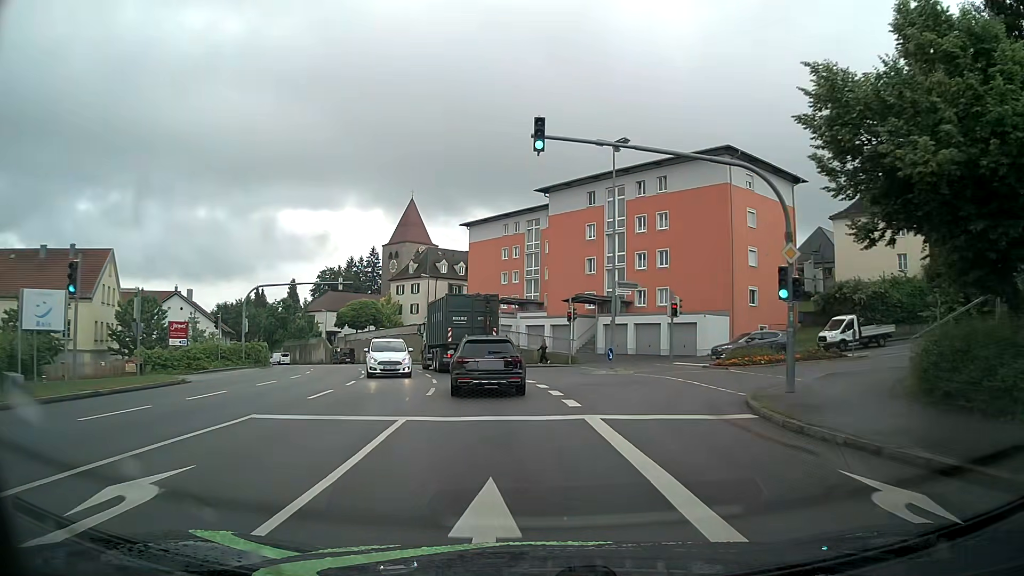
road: tertiary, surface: asphalt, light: Day
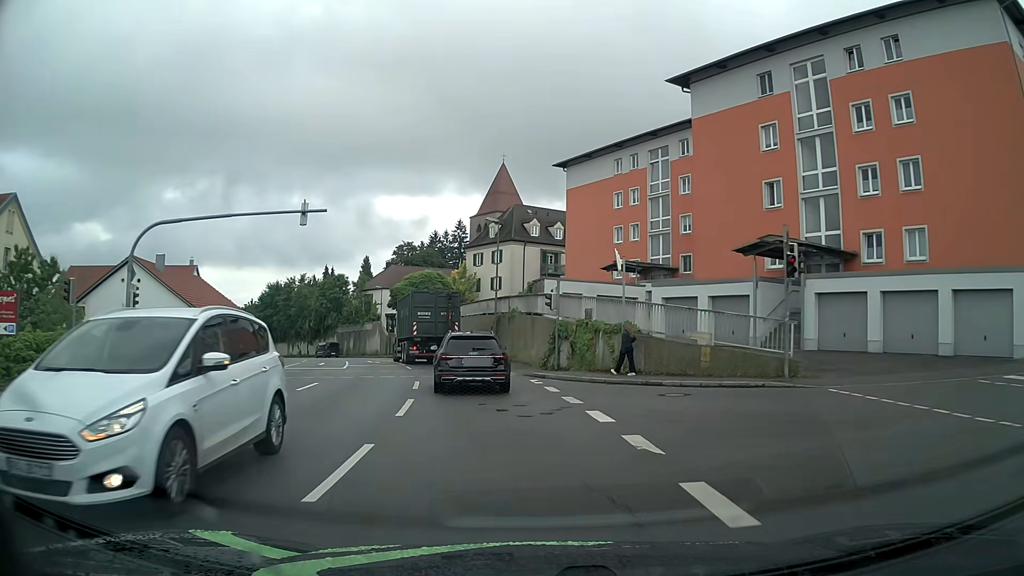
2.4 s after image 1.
(-1.2, +23.8) m; -8°
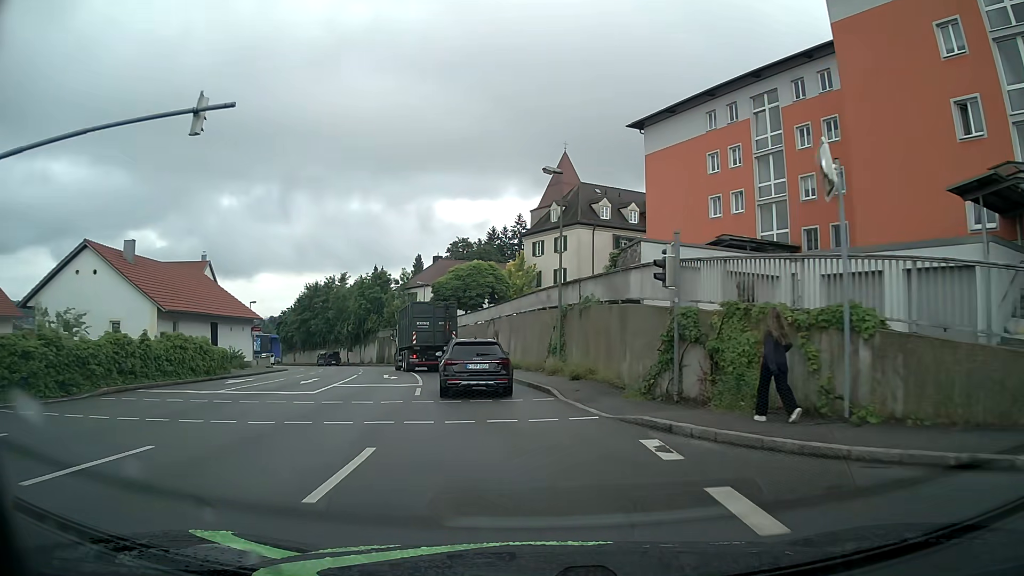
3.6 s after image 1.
(-0.5, +12.2) m; -5°
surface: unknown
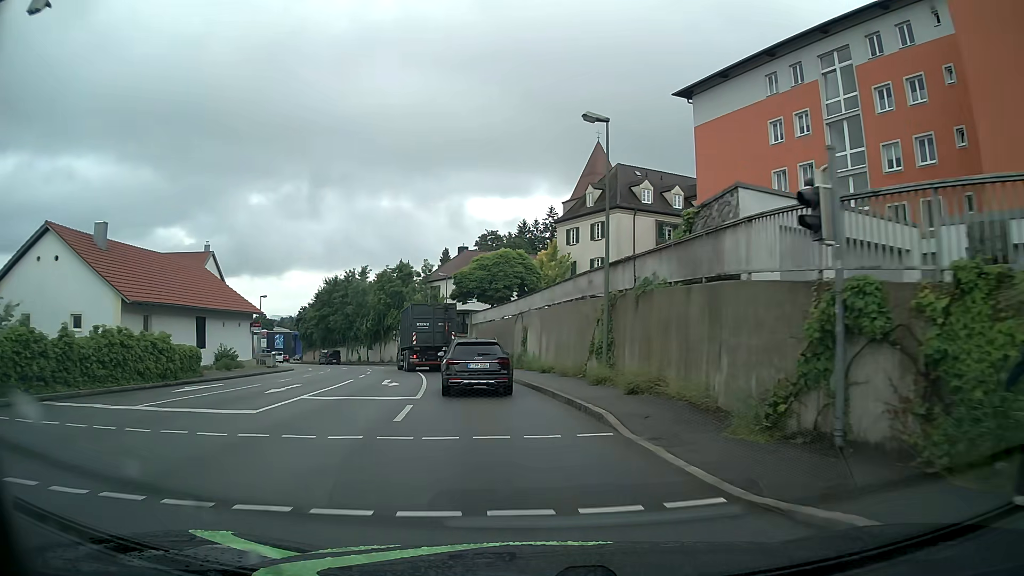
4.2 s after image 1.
(-0.1, +6.3) m; -3°
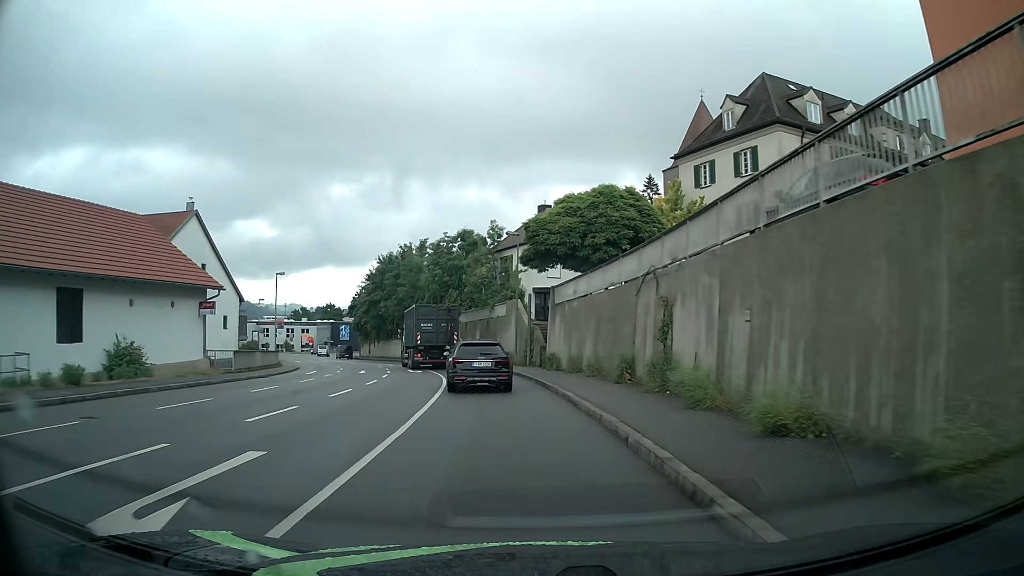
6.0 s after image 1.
(-1.3, +19.5) m; -7°
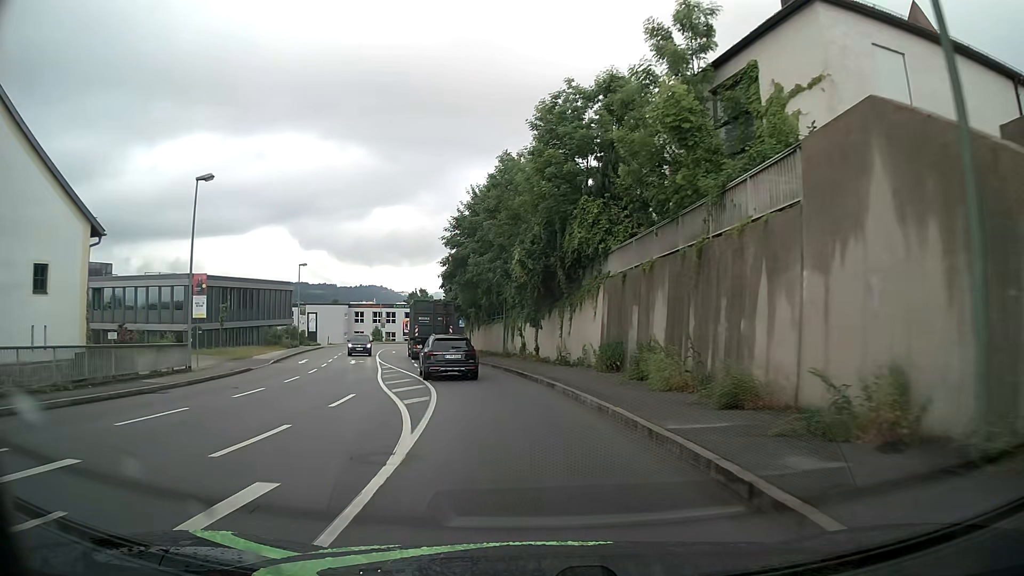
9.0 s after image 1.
(-3.7, +34.7) m; -13°
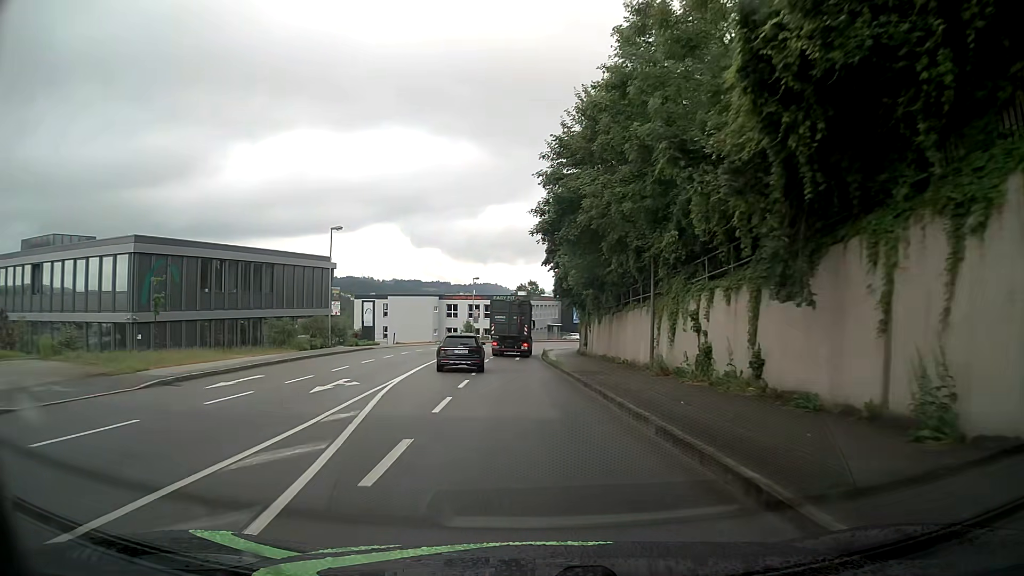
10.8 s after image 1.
(-1.7, +21.9) m; -9°
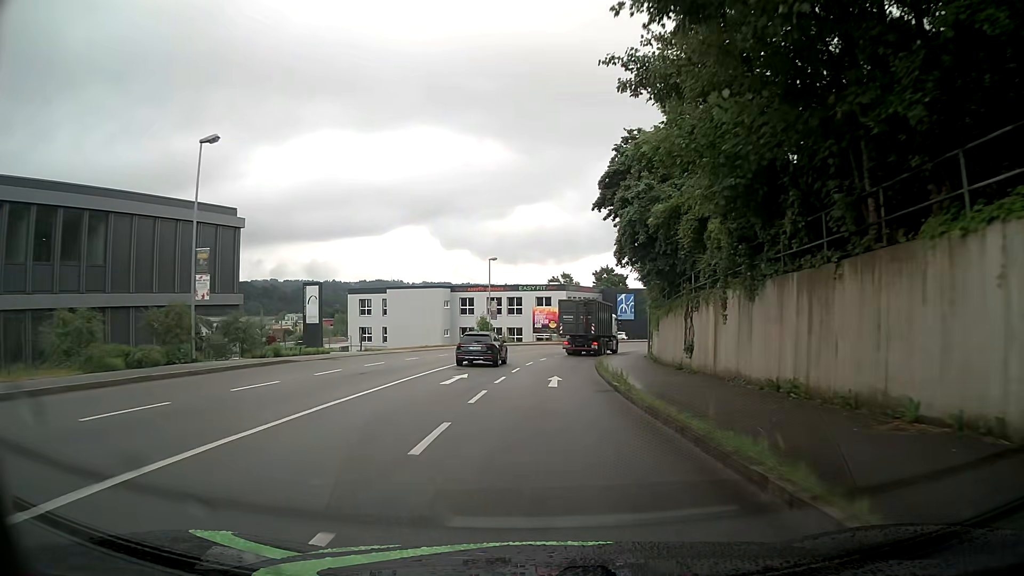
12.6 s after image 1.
(-0.8, +22.6) m; -3°
